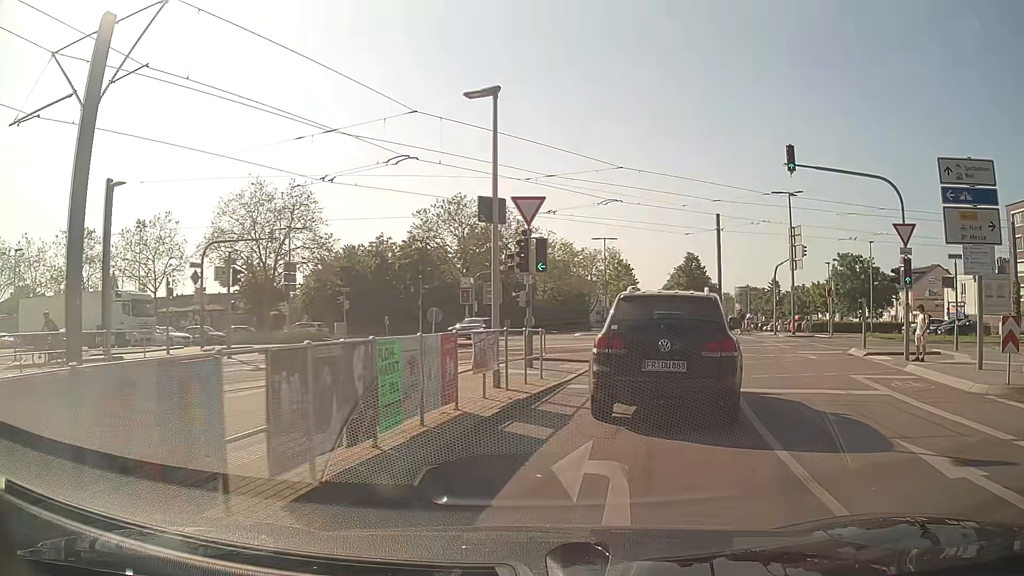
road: secondary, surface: asphalt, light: Day
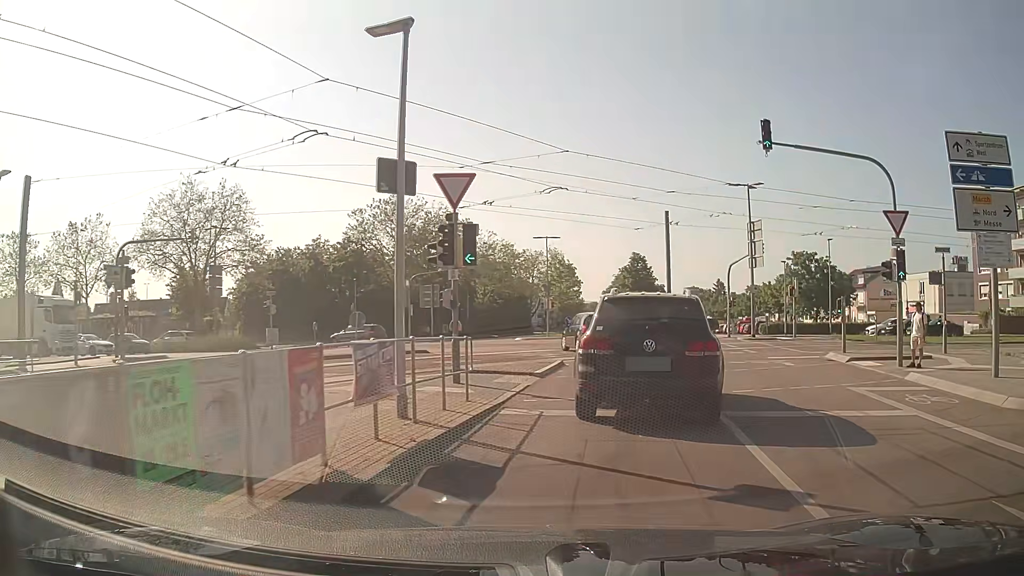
(+0.2, +3.1) m; +6°
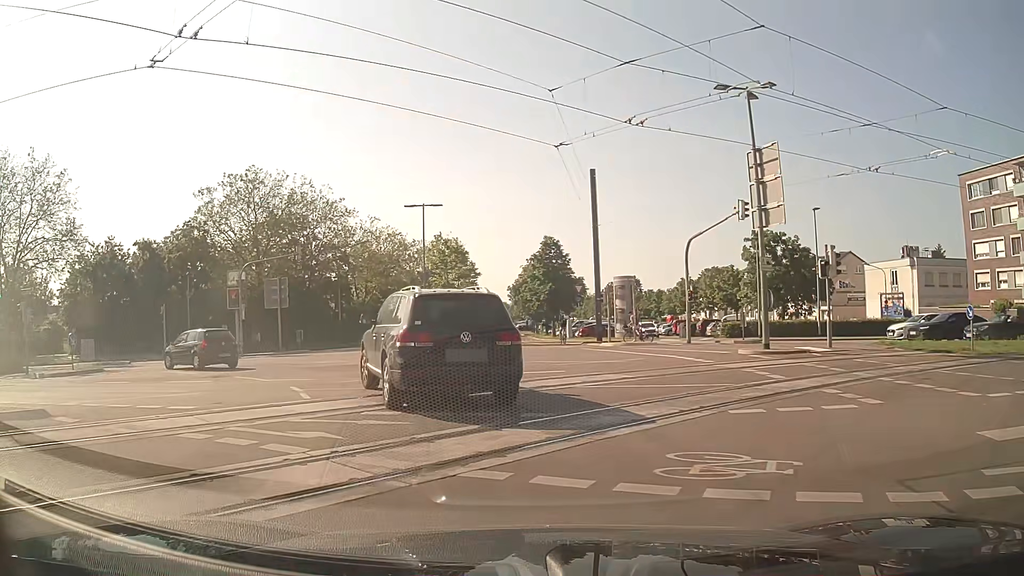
(+1.5, +16.3) m; +5°
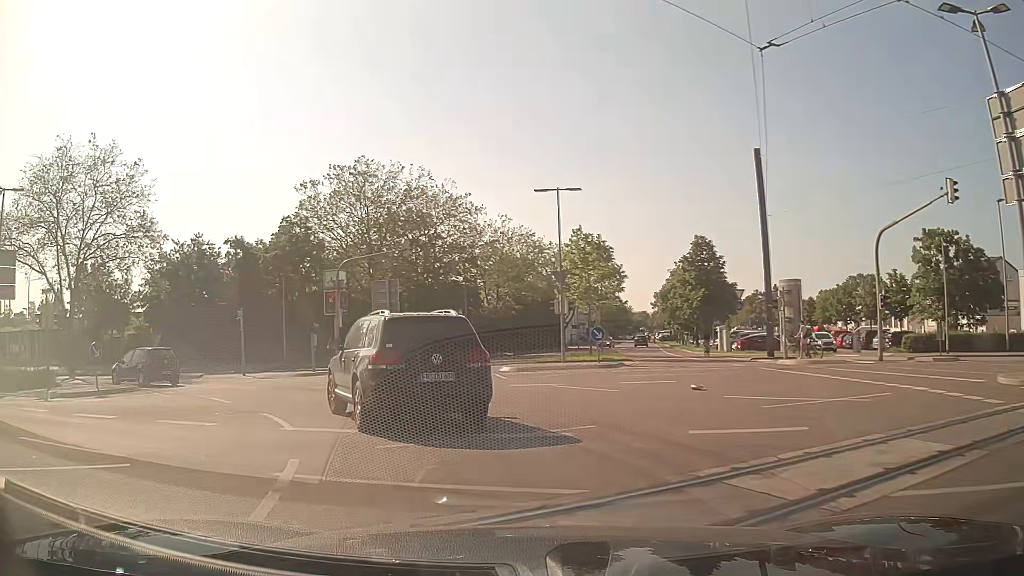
(-0.6, +7.1) m; -12°
